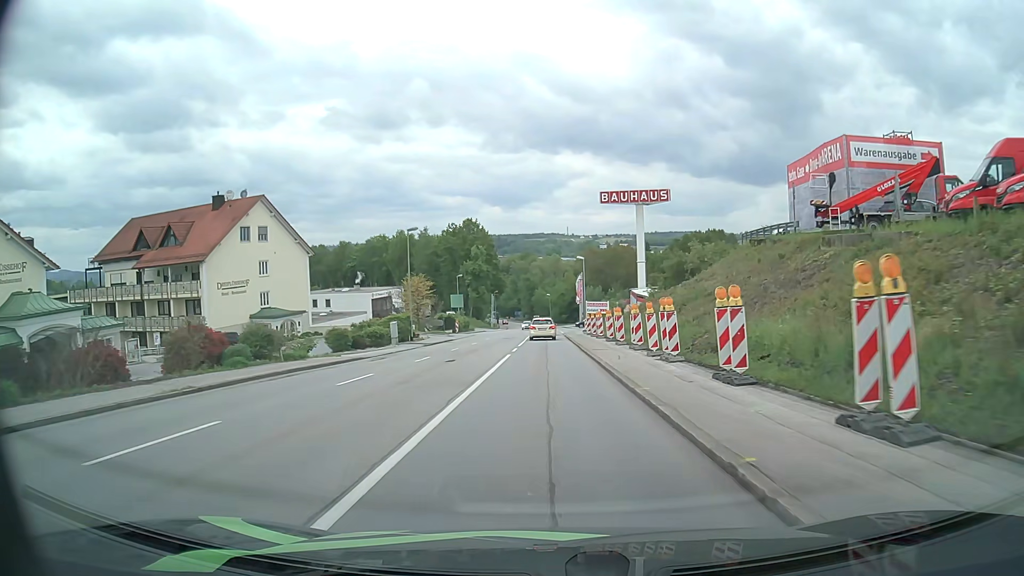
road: tertiary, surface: asphalt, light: Day
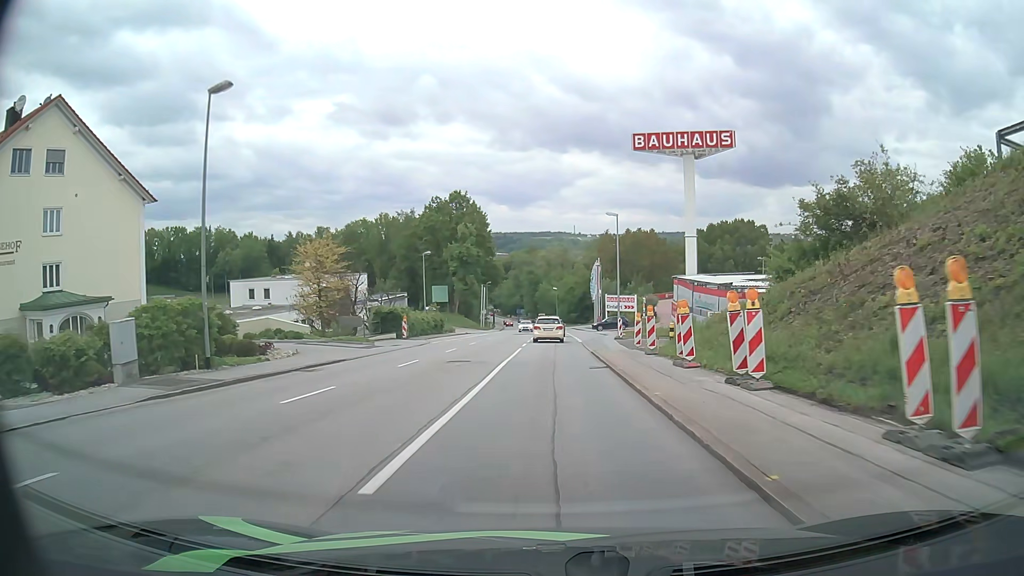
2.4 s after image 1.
(-0.1, +30.6) m; 0°
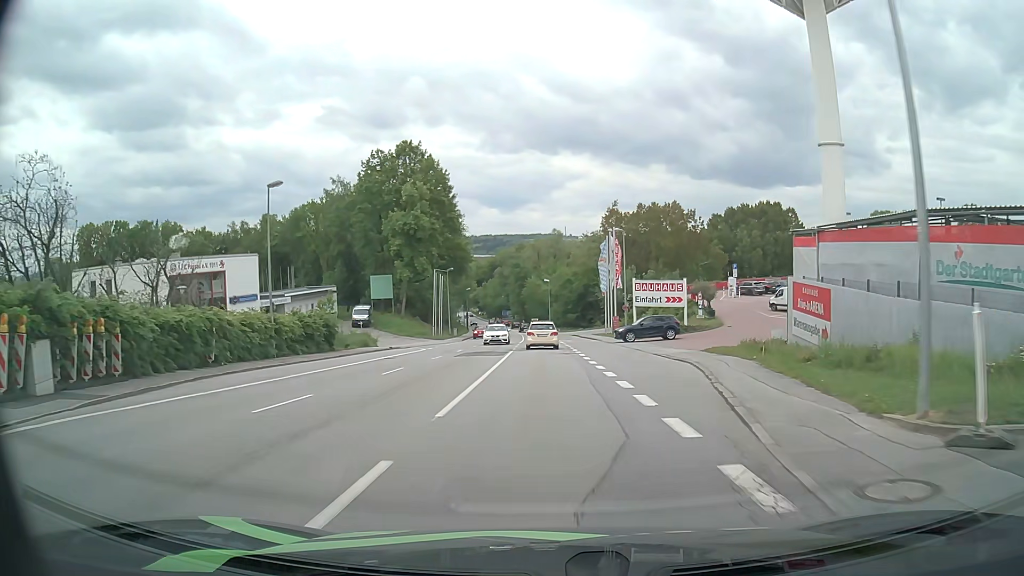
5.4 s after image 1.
(+0.3, +36.9) m; +1°
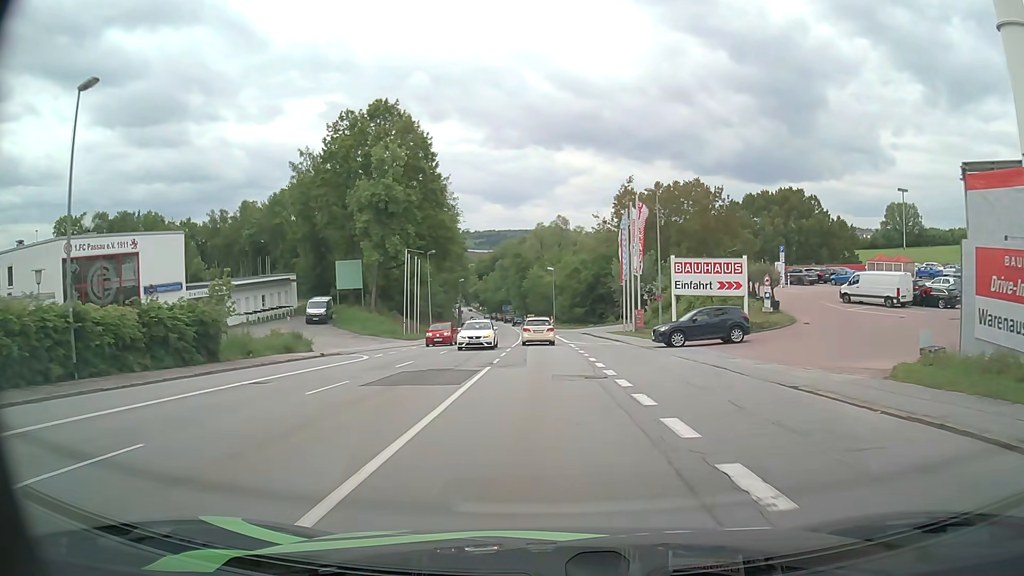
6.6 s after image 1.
(0.0, +15.4) m; 0°
